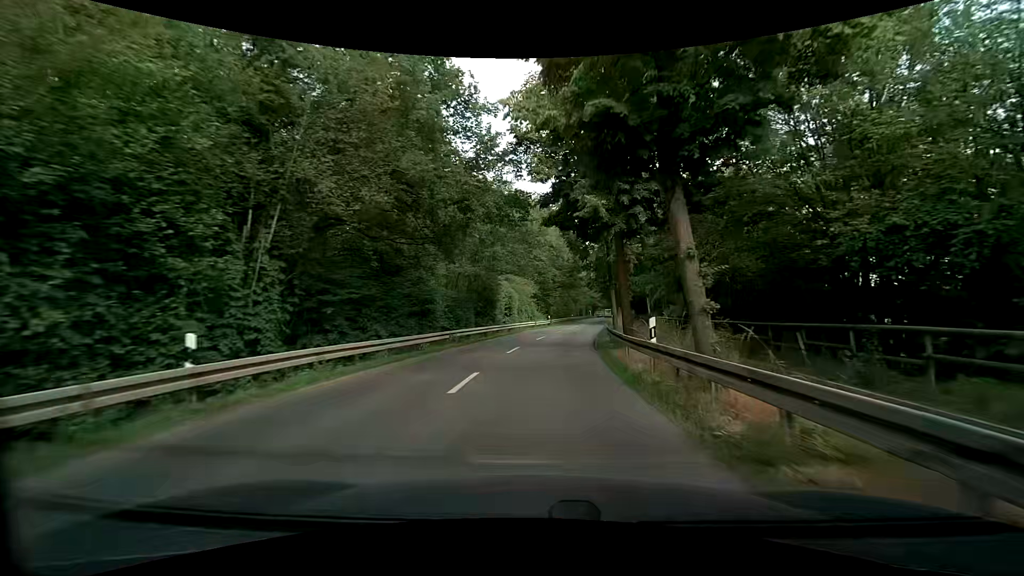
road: tertiary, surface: asphalt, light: Day
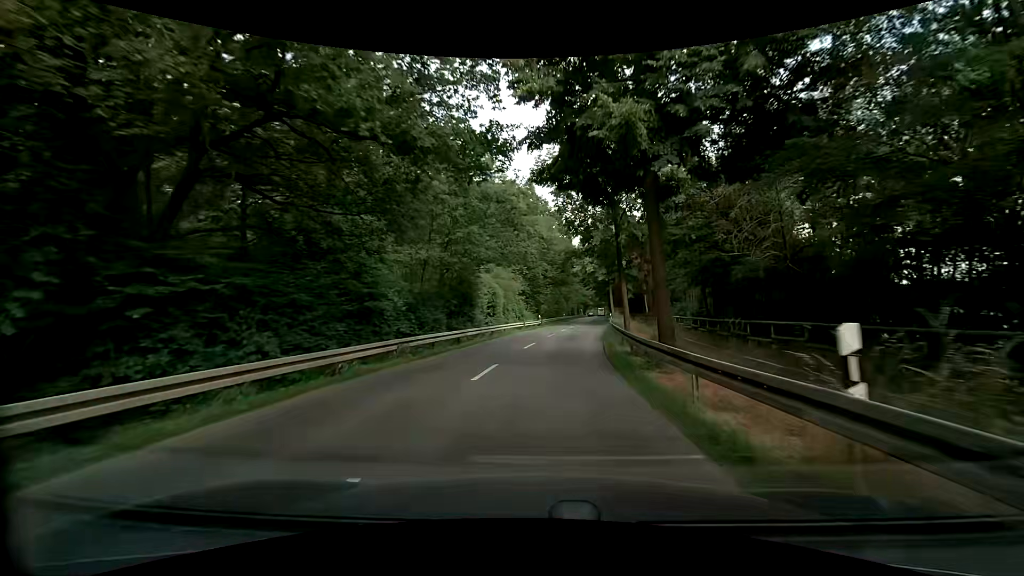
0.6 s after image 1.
(+0.2, +7.2) m; +1°
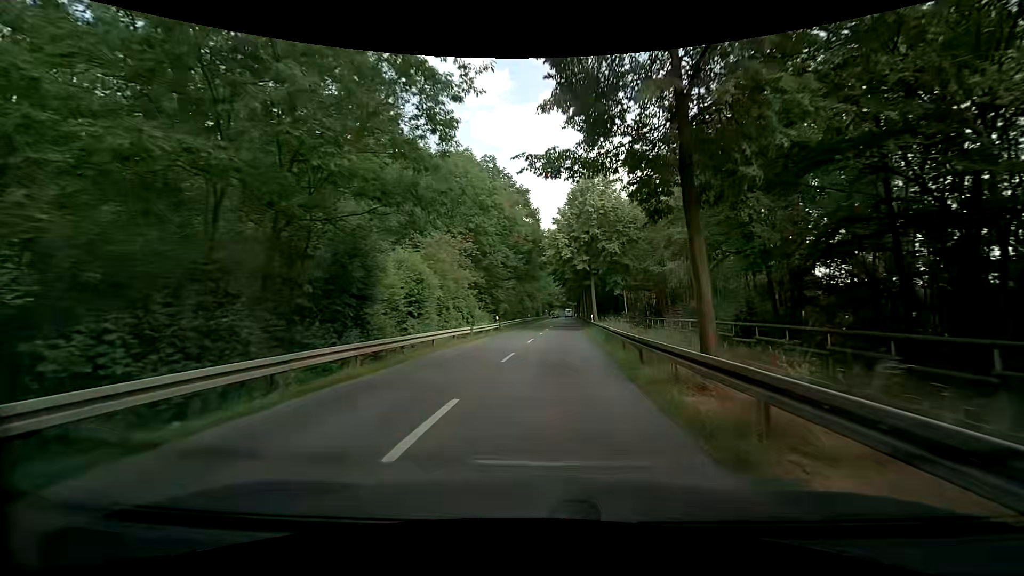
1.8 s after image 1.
(+0.4, +14.7) m; +5°
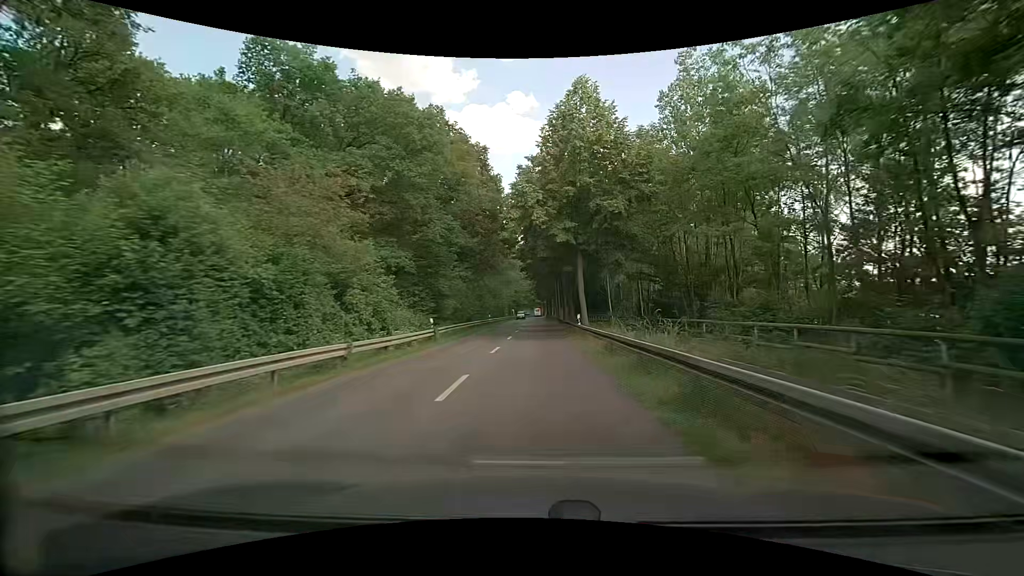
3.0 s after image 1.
(+0.5, +15.0) m; +3°
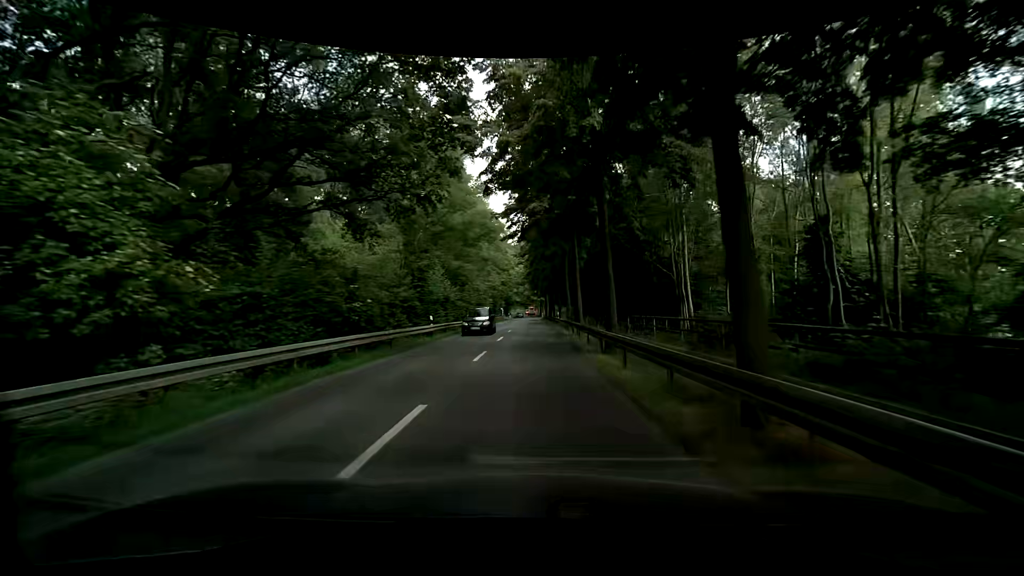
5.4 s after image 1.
(+0.4, +30.9) m; 0°
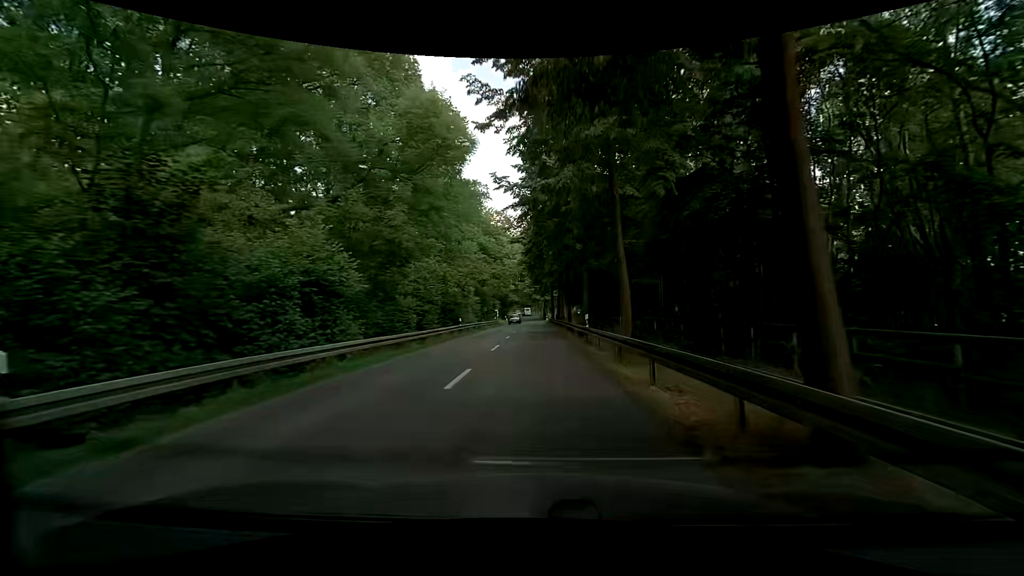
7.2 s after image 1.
(+0.2, +22.5) m; +1°
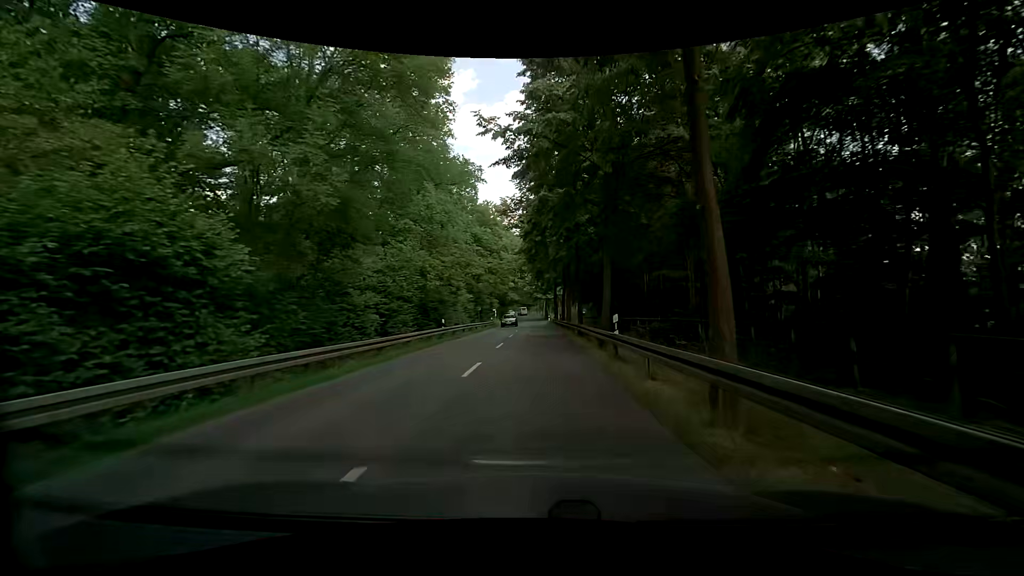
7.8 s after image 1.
(0.0, +7.4) m; +1°
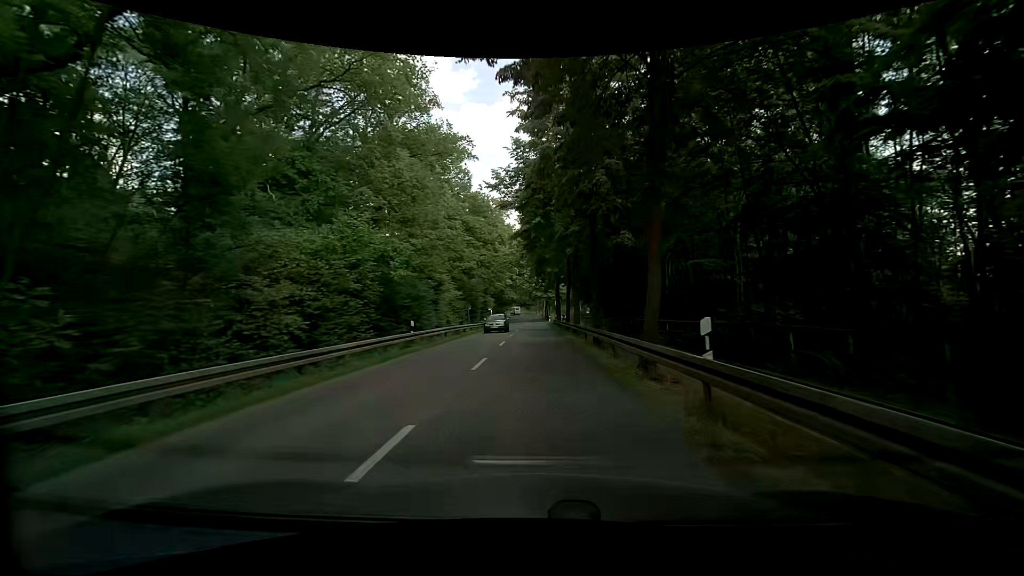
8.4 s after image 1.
(-0.1, +7.5) m; -2°
